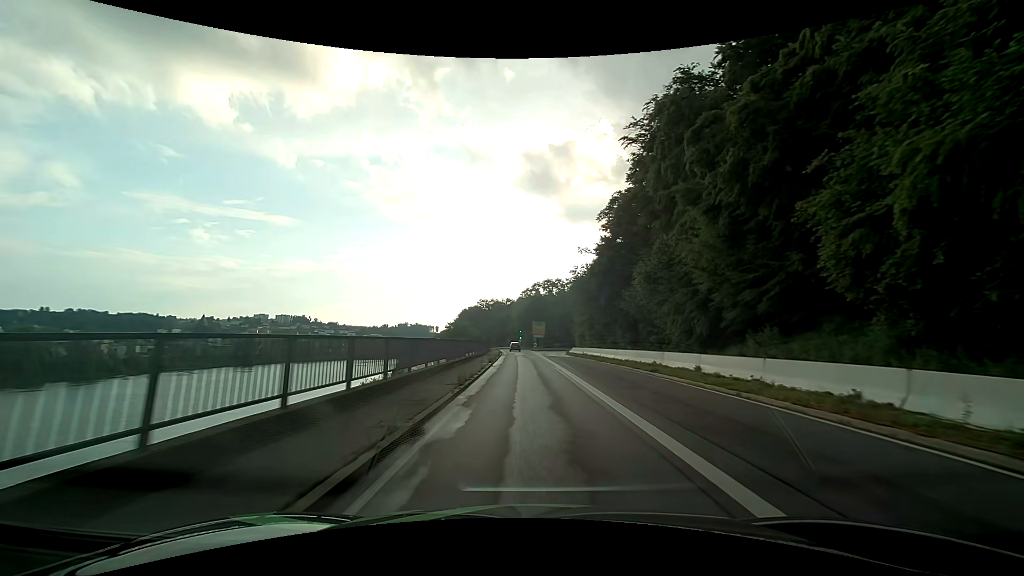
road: primary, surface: asphalt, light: Day
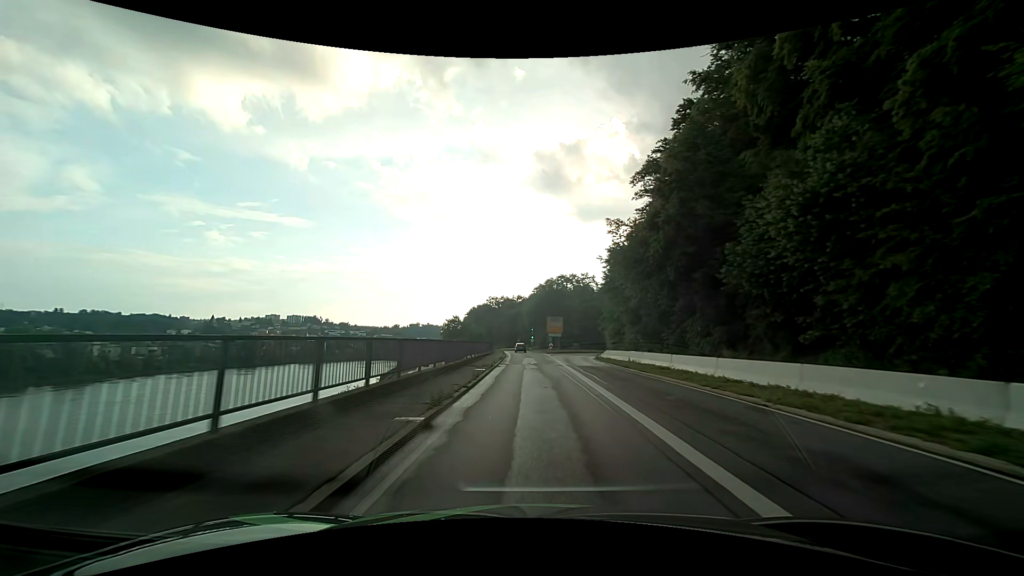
(-0.3, +19.3) m; -2°
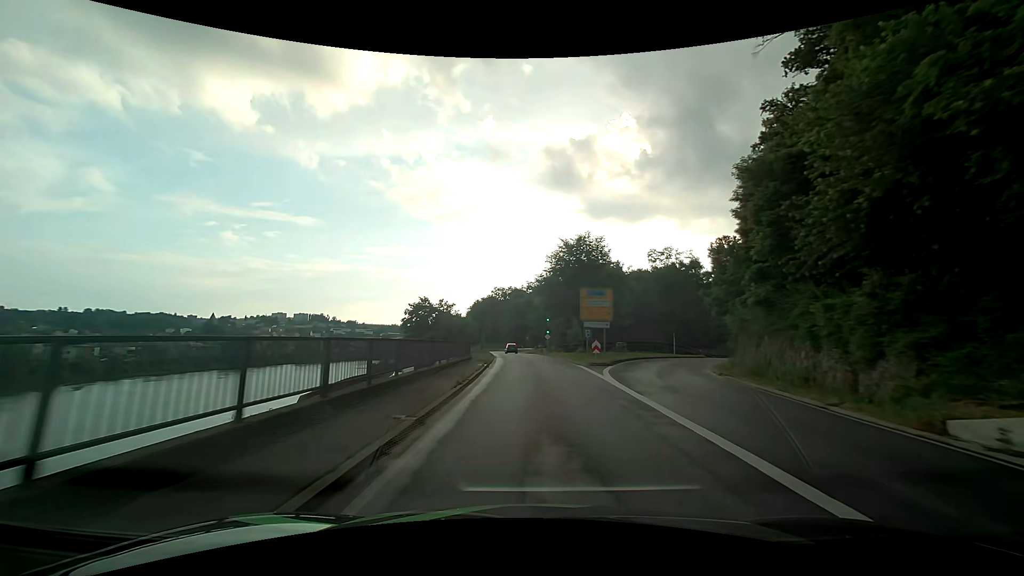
(-0.5, +39.7) m; -2°
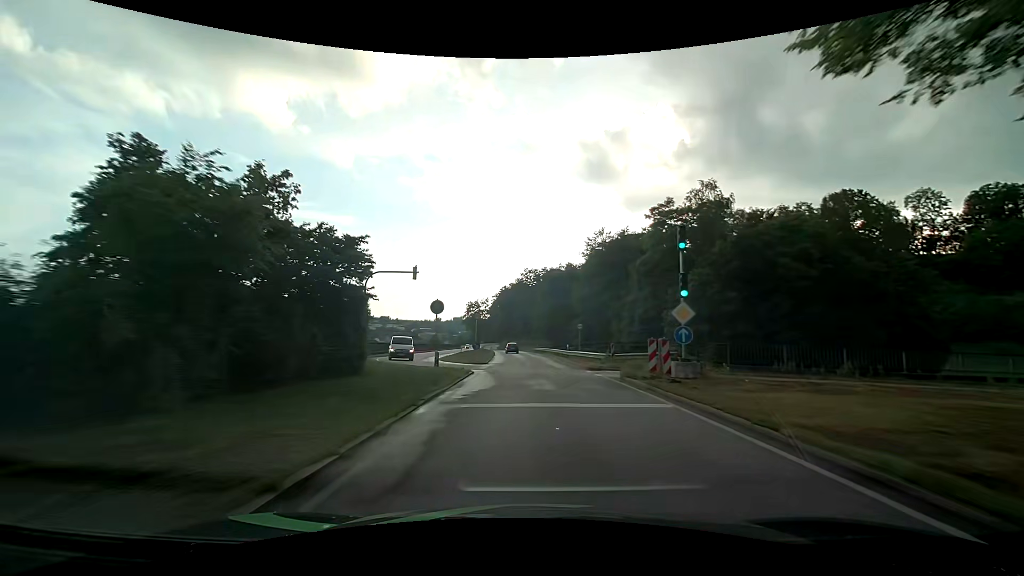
(-1.3, +50.8) m; -4°
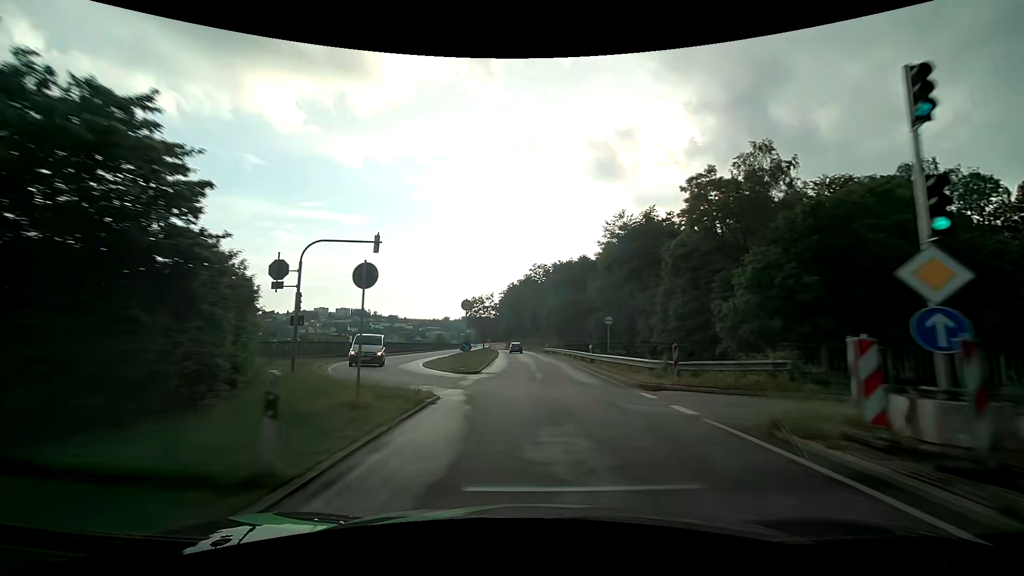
(0.0, +10.2) m; -1°
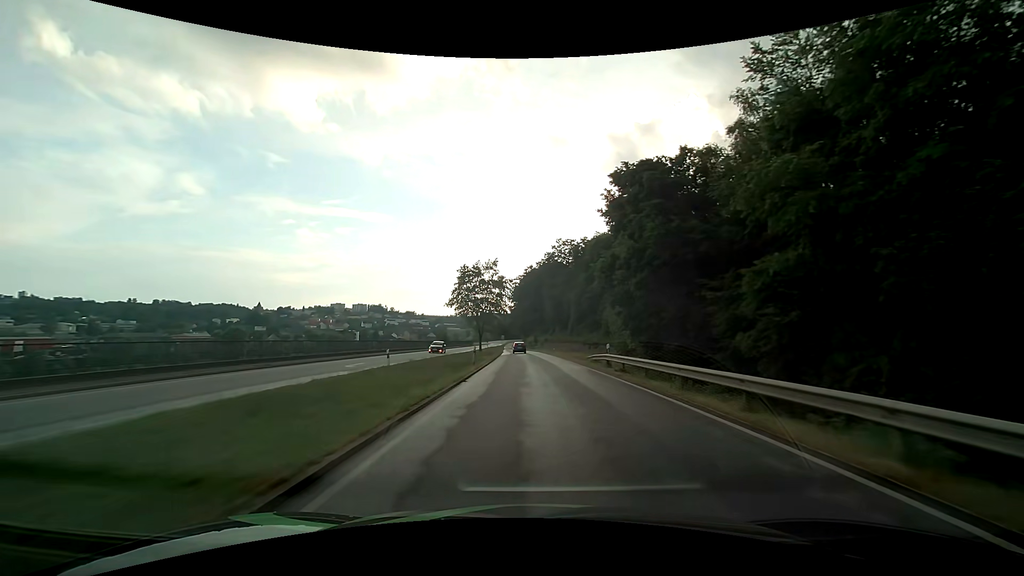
(-0.8, +40.9) m; -2°
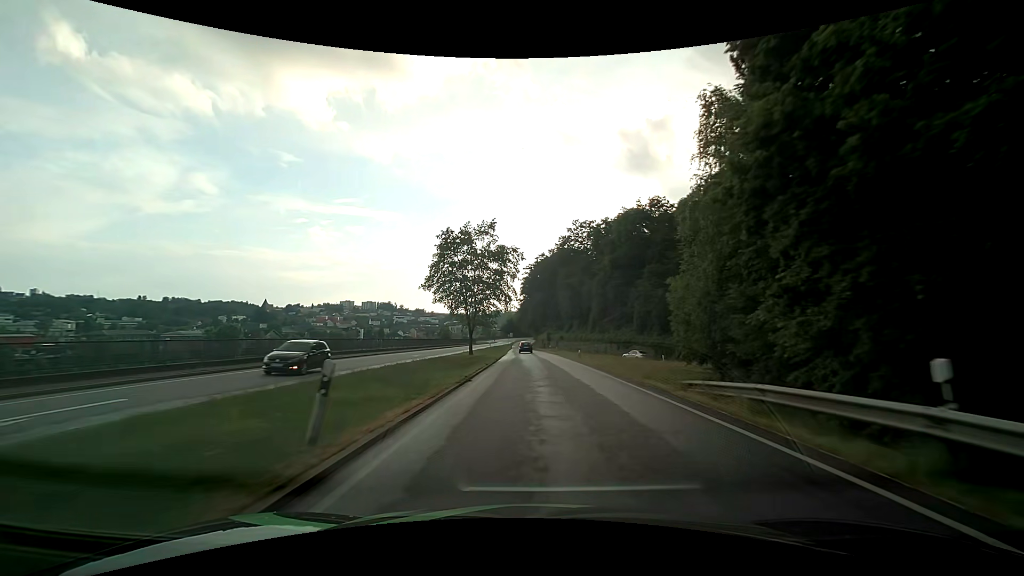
(-0.2, +20.6) m; -1°
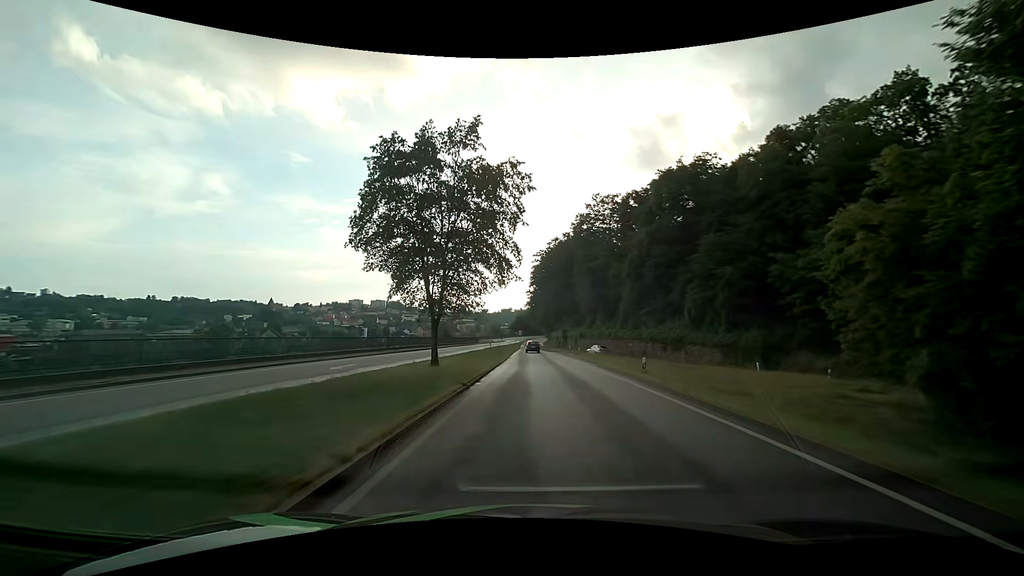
(-0.2, +20.6) m; -1°
(0, +10) (0, +20) (0, +30) (0, +40) (0, +50) (-1, +60) (-1, +70) (-1, +80) (-1, +90) (-1, +100) m
